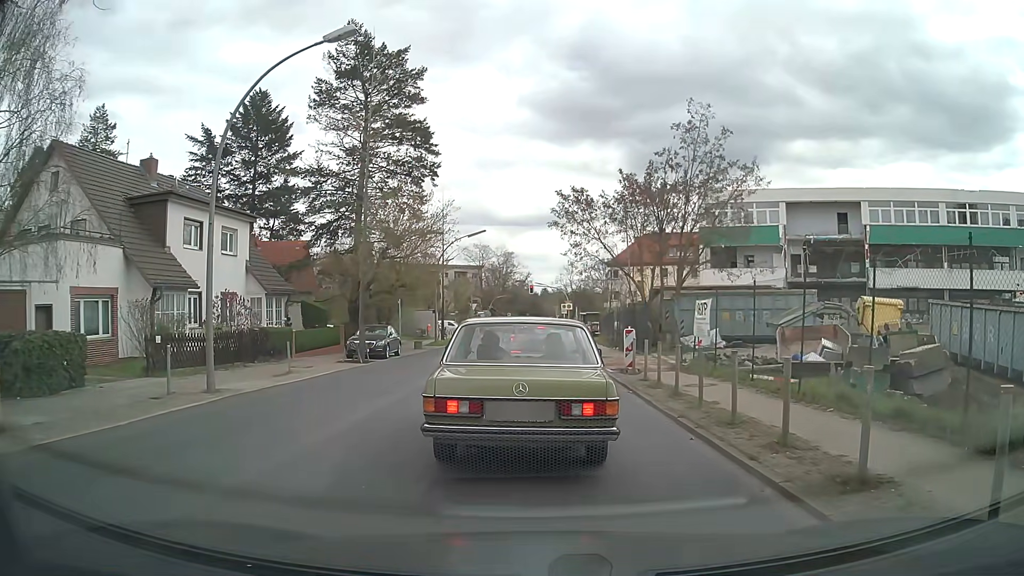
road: tertiary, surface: asphalt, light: Day
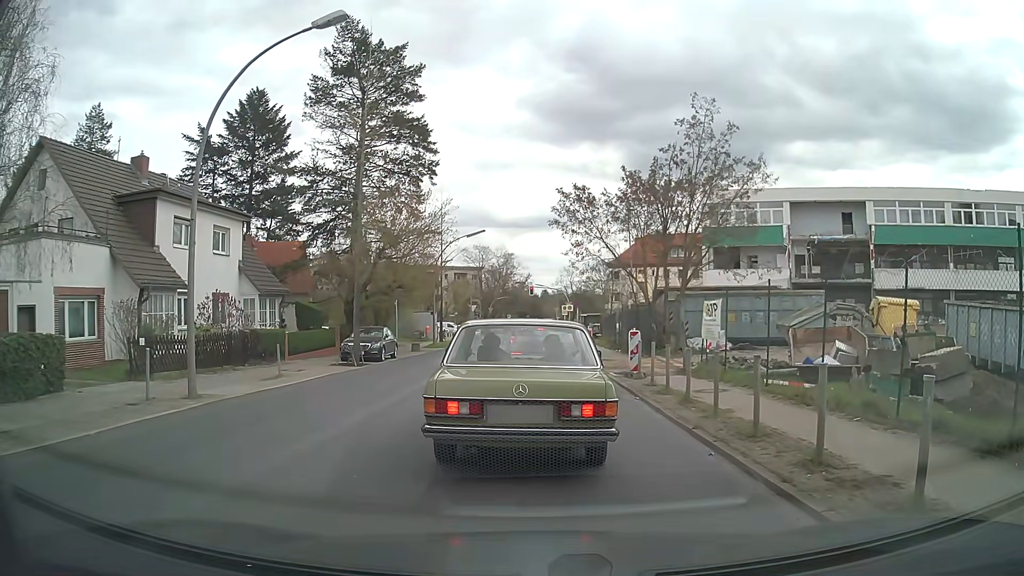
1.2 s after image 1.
(0.0, +0.9) m; 0°
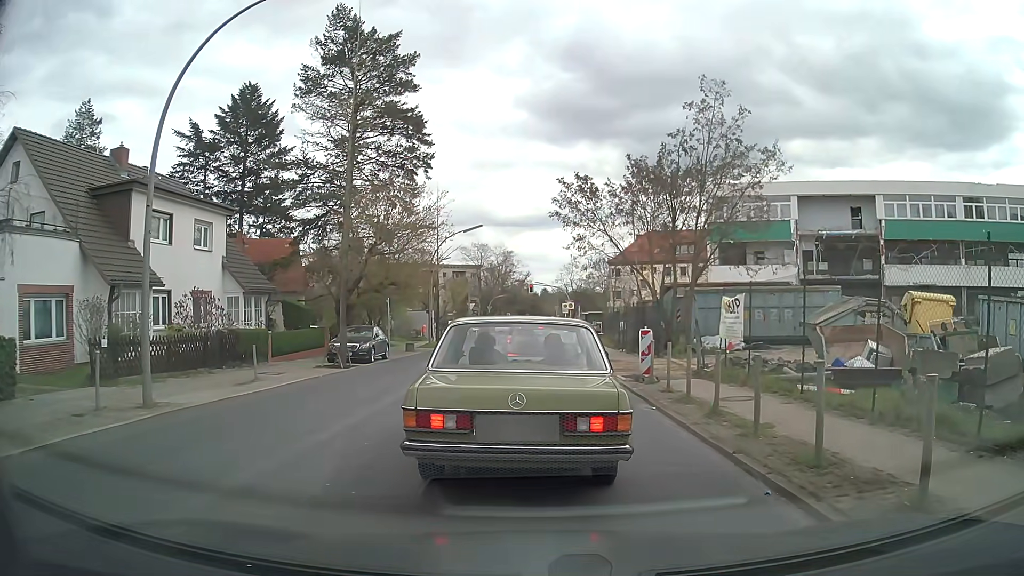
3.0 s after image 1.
(0.0, +1.8) m; 0°
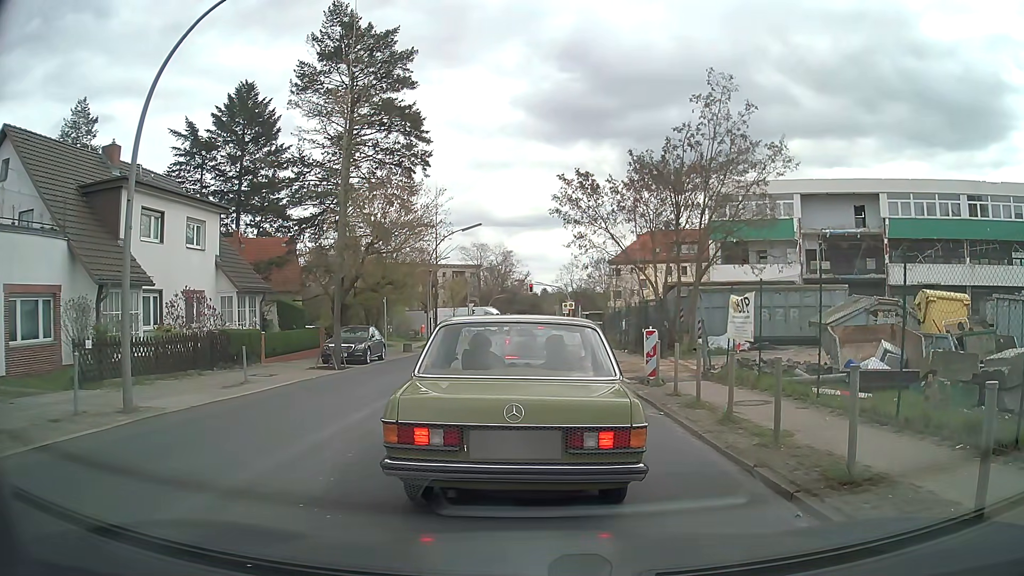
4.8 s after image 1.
(0.0, +0.7) m; 0°
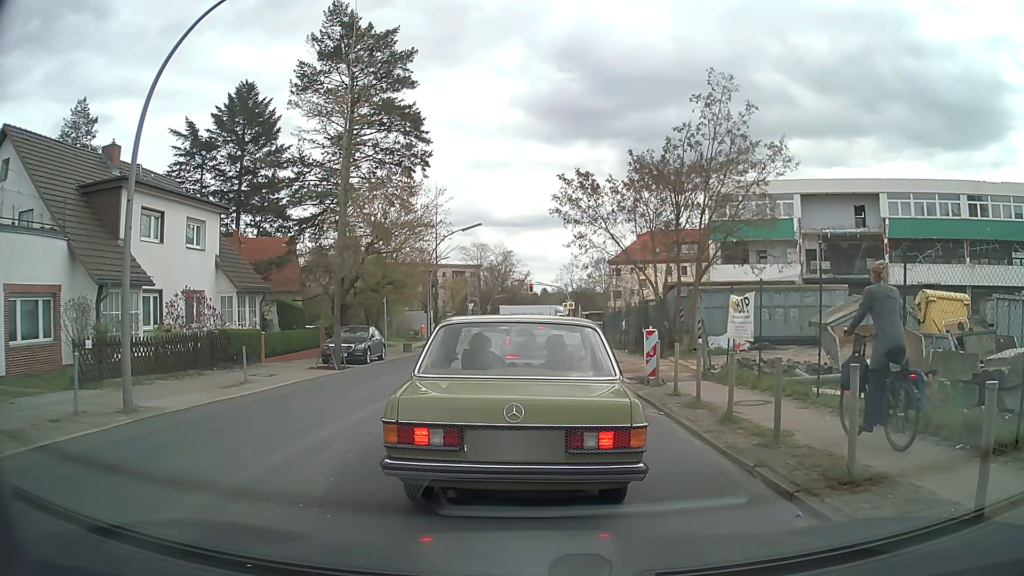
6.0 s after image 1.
(0.0, 0.0) m; 0°
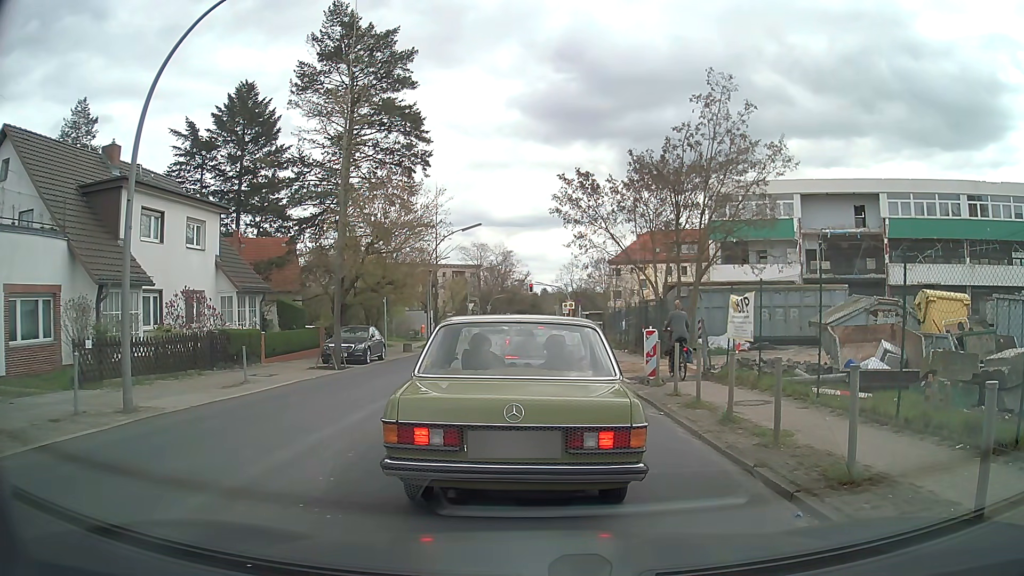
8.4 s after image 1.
(0.0, 0.0) m; 0°
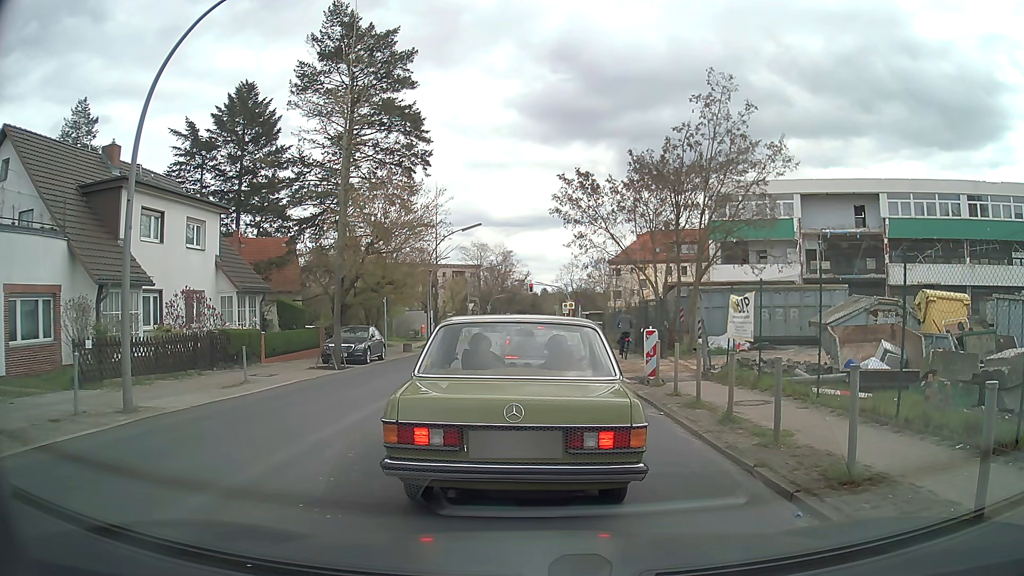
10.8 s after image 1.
(0.0, 0.0) m; 0°
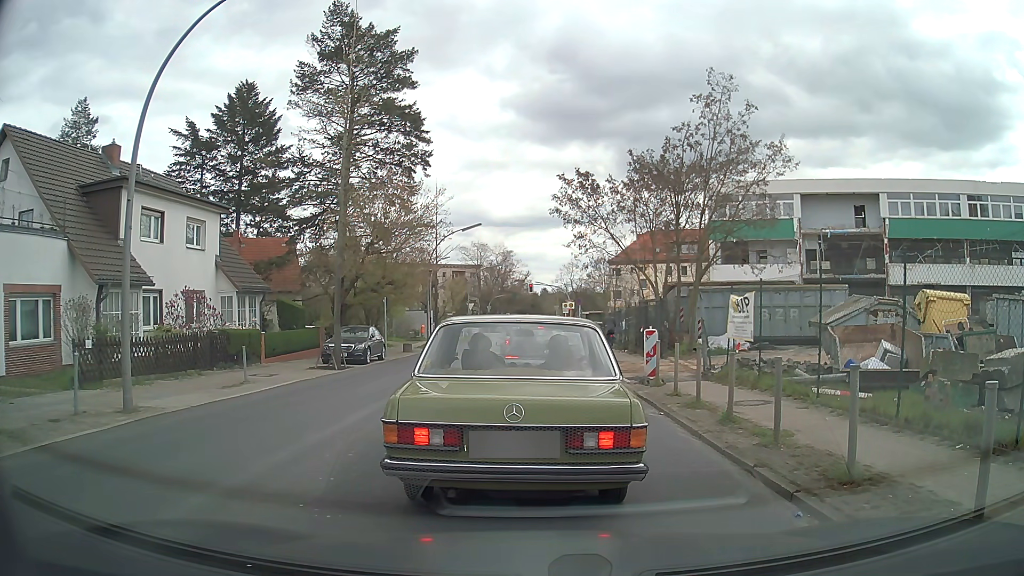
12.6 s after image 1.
(0.0, 0.0) m; 0°
